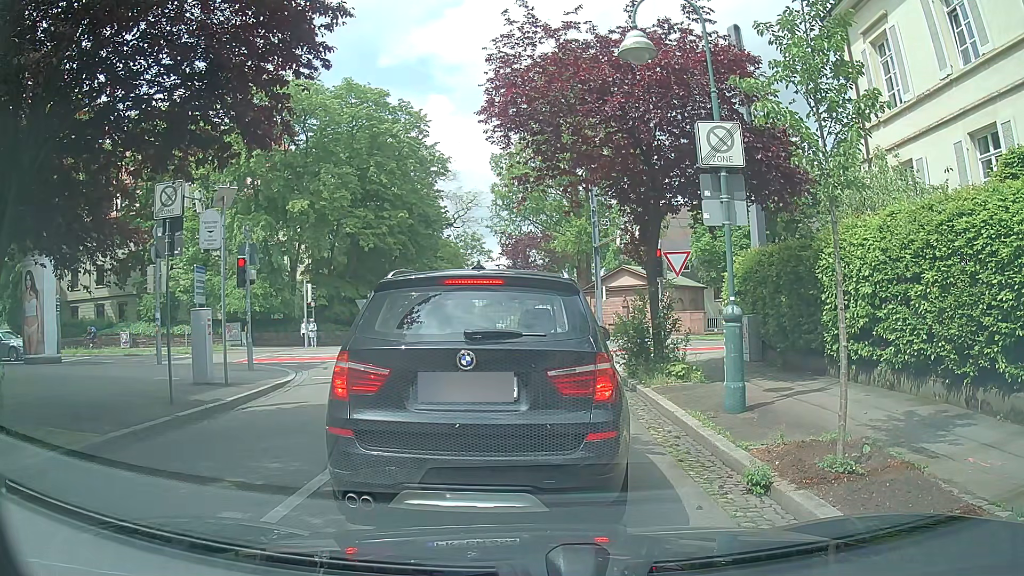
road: residential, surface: asphalt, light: Day
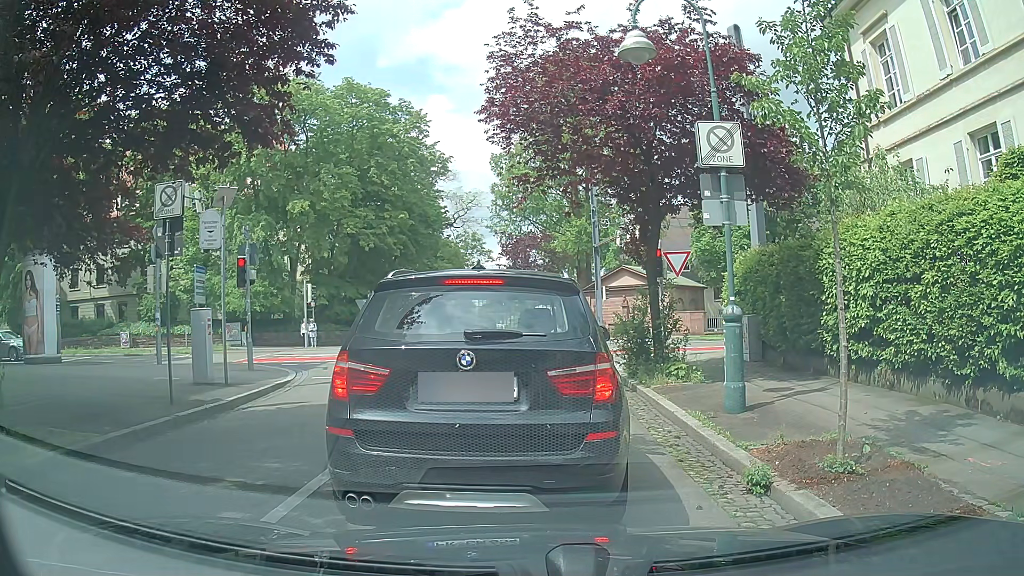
(0.0, 0.0) m; 0°
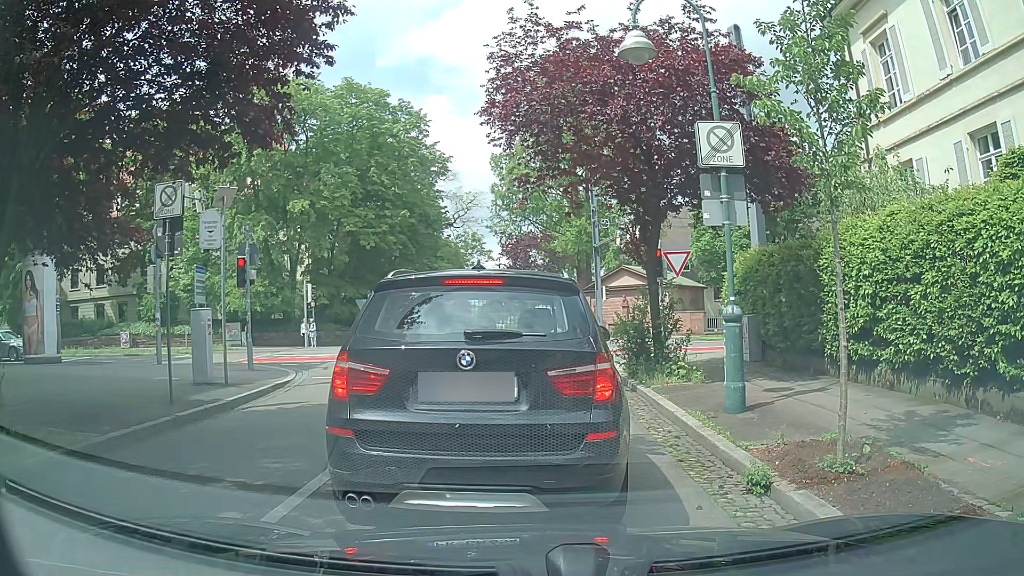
(0.0, 0.0) m; 0°
